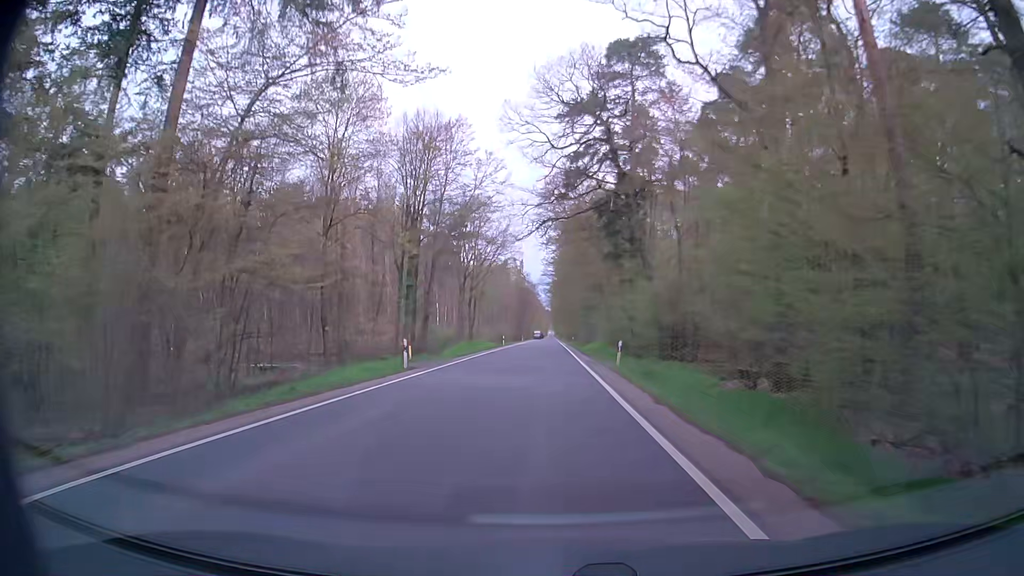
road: secondary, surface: asphalt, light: Day
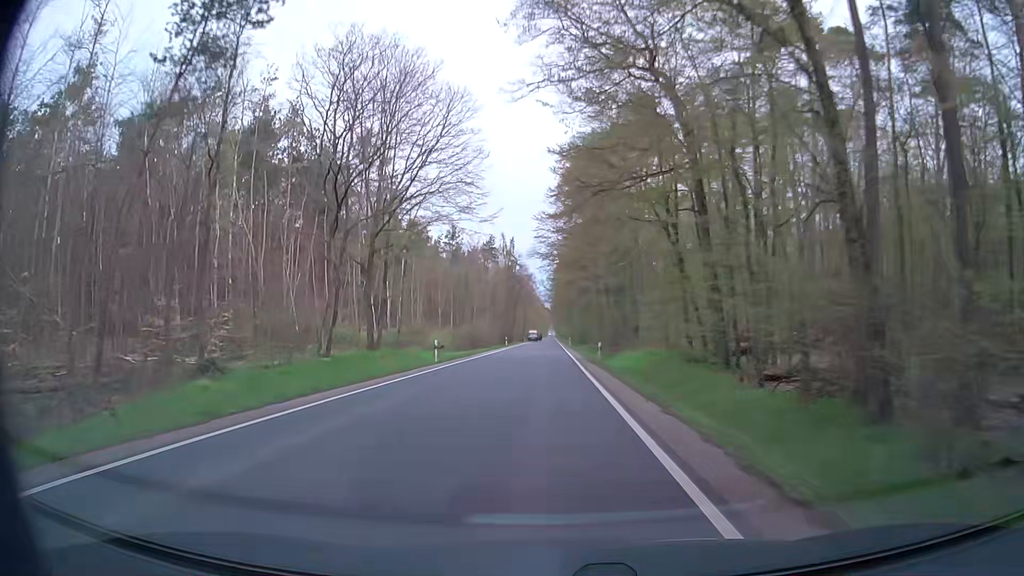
(+0.1, +43.7) m; 0°
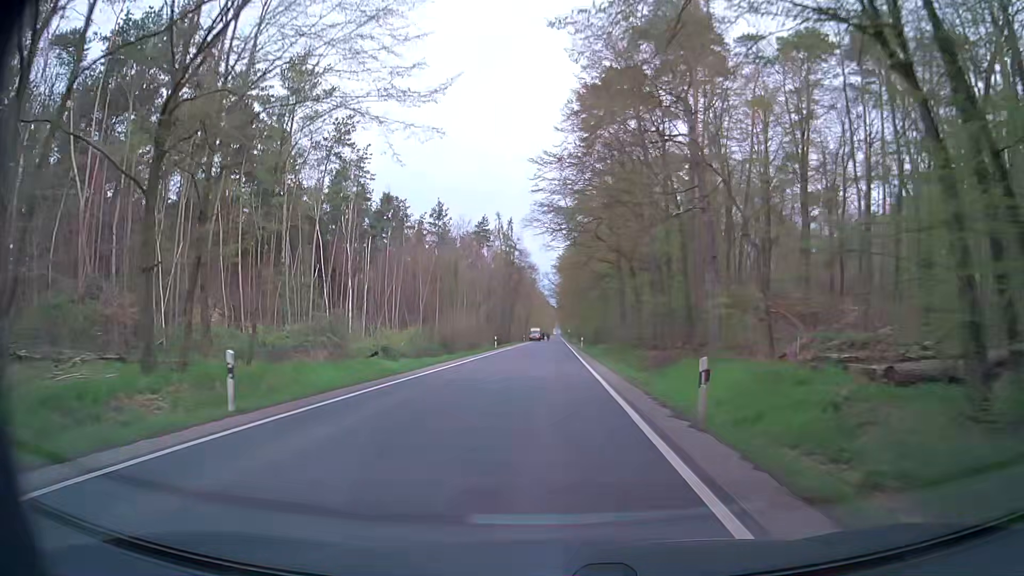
(-0.1, +21.6) m; -1°
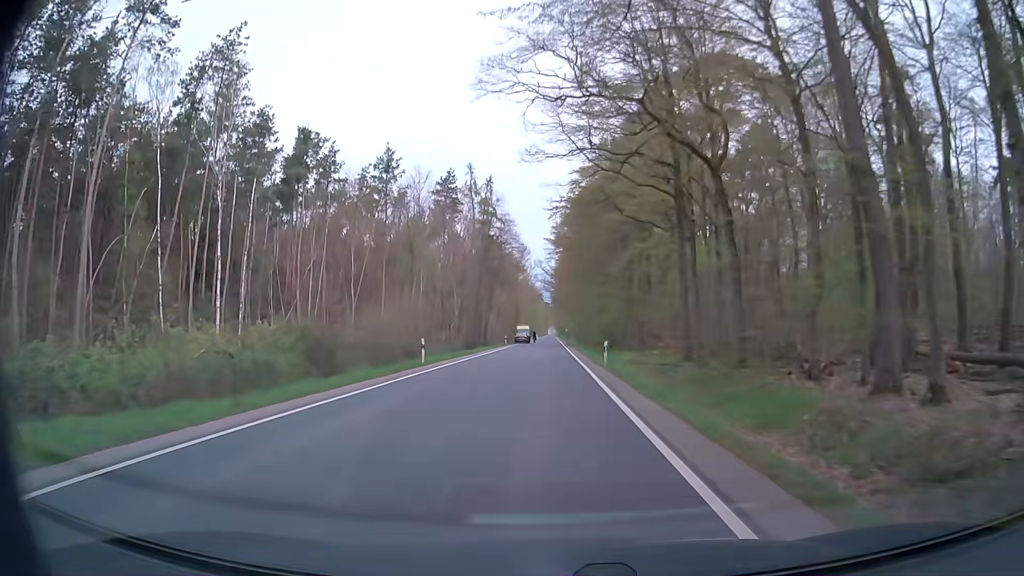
(+0.2, +32.2) m; +1°
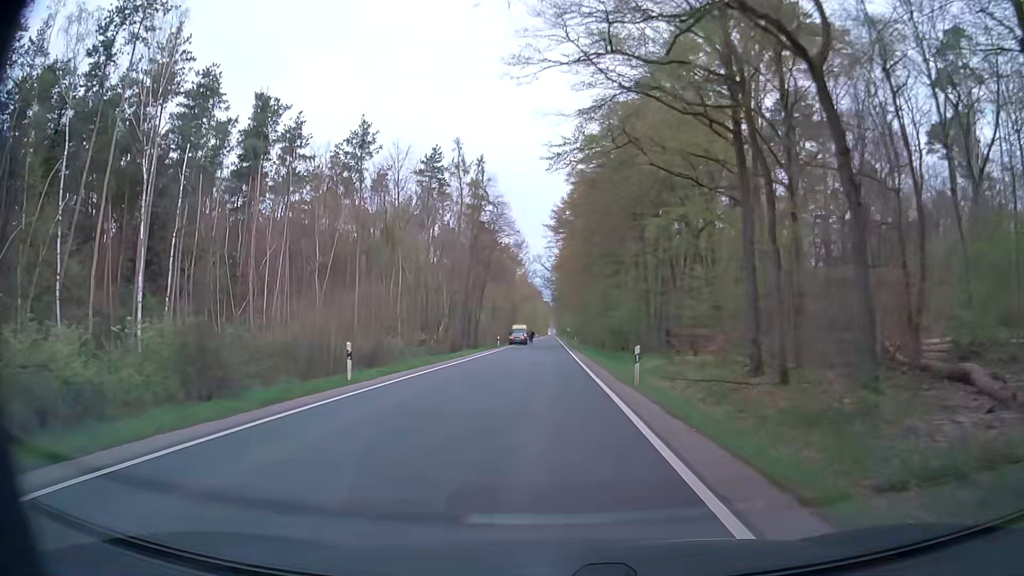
(0.0, +10.7) m; 0°
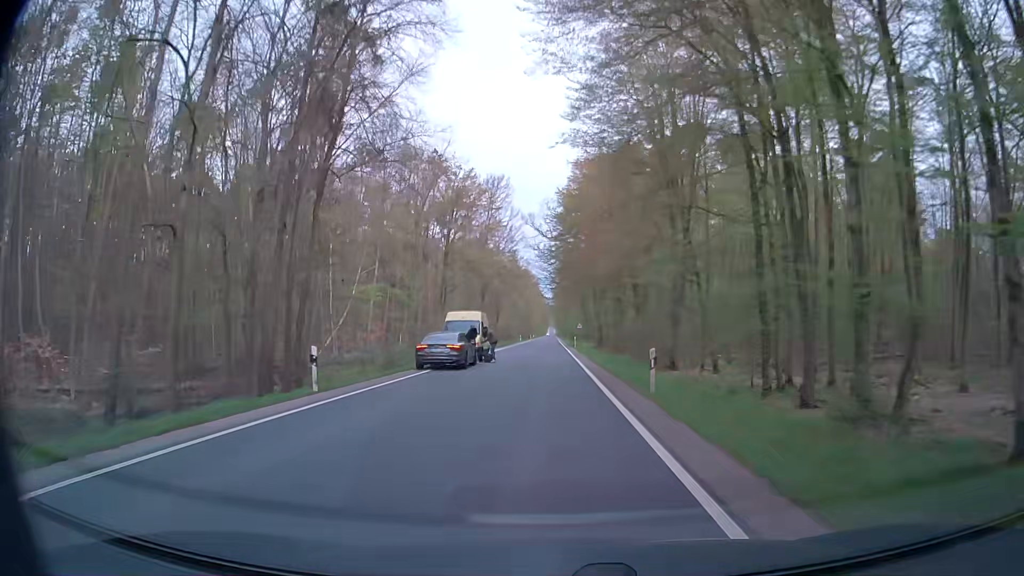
(+0.1, +53.0) m; 0°
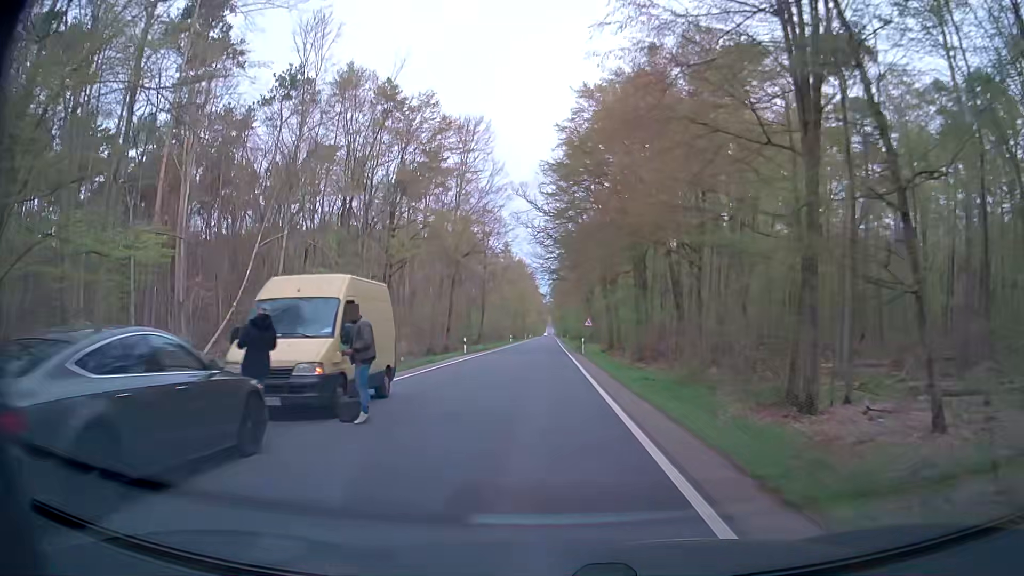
(0.0, +21.0) m; 0°
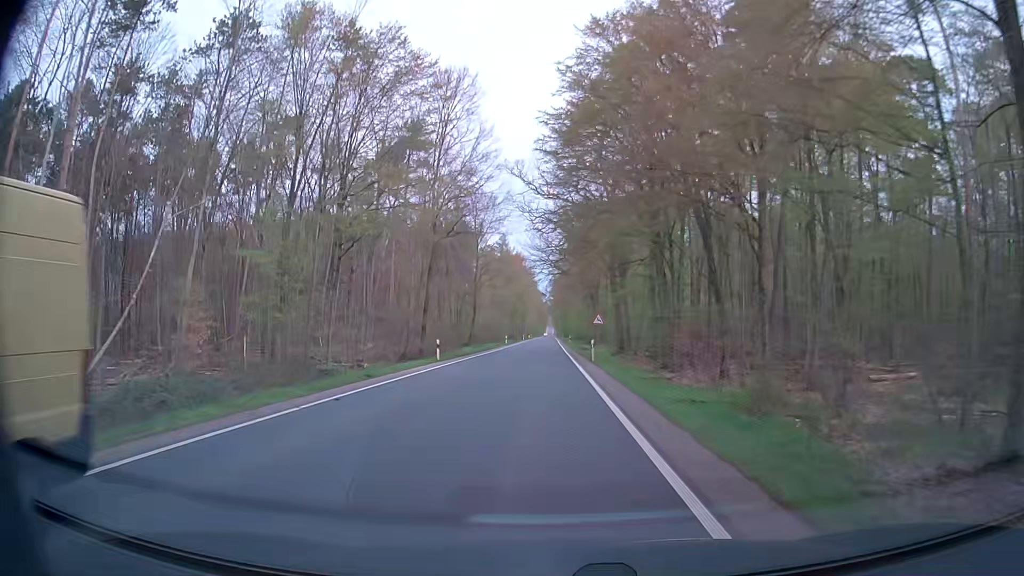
(0.0, +10.5) m; 0°
